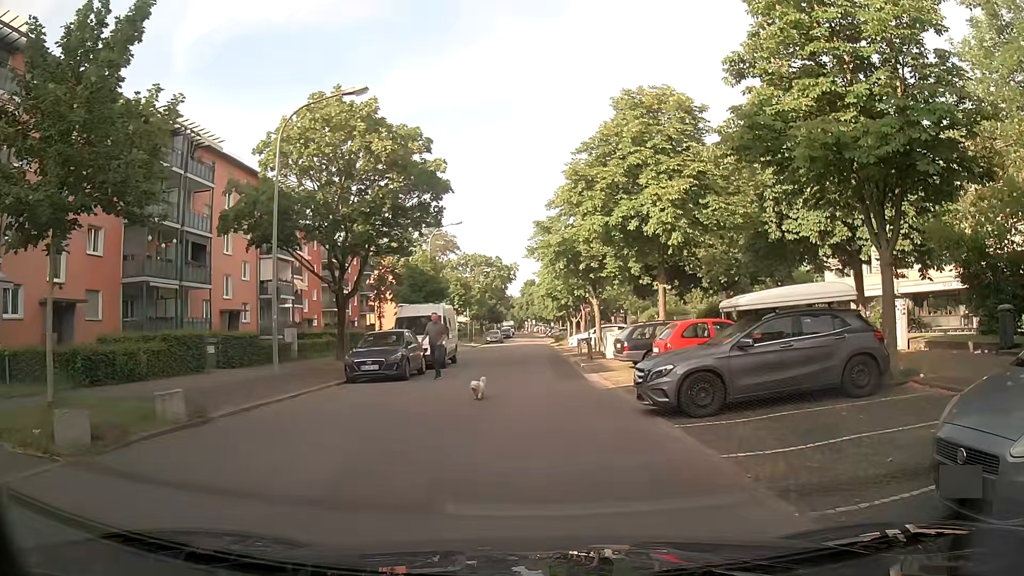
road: residential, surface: asphalt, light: Day
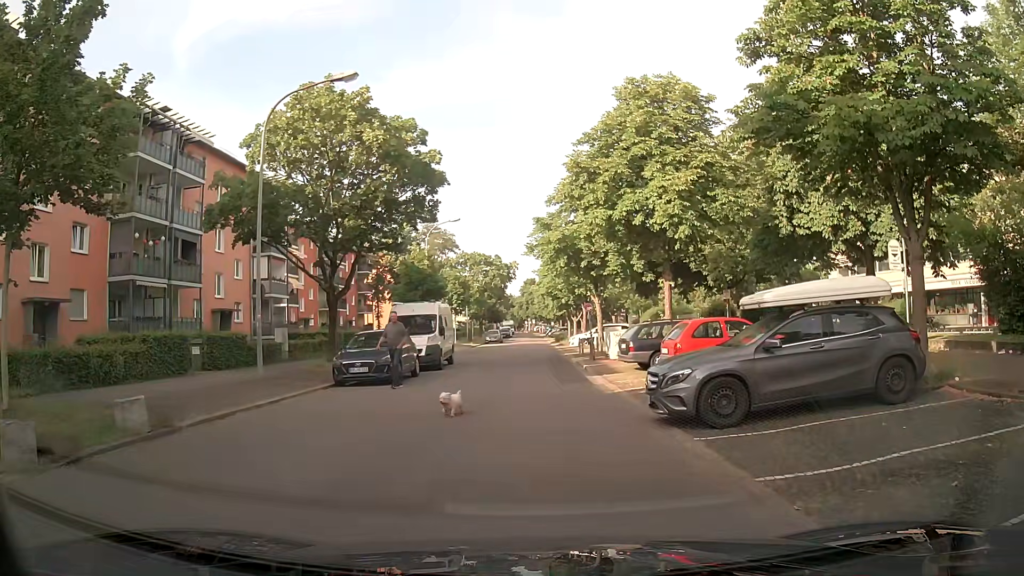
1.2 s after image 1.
(0.0, +1.1) m; 0°
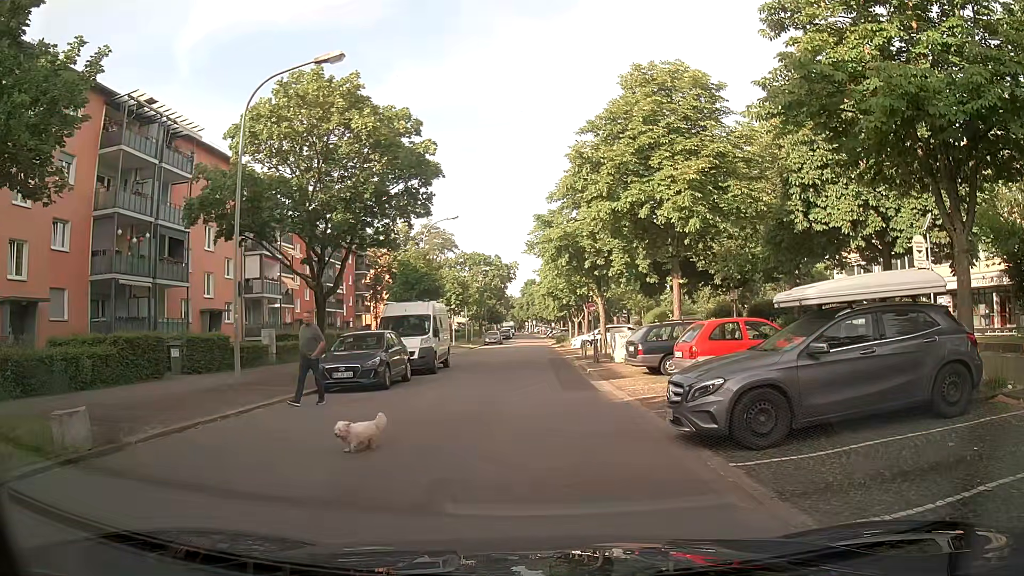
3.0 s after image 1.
(0.0, +1.6) m; 0°
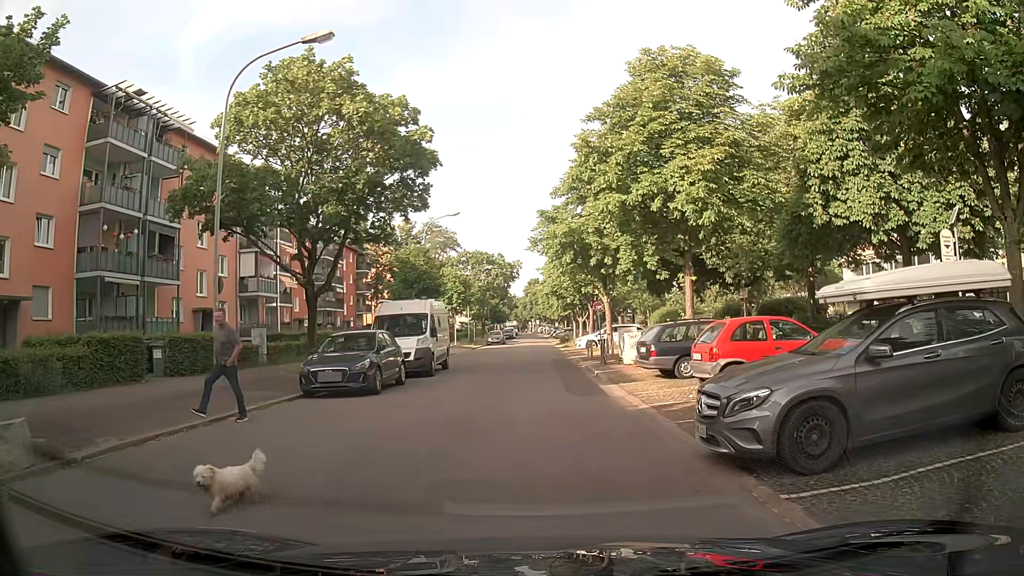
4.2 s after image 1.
(0.0, +1.4) m; 0°
